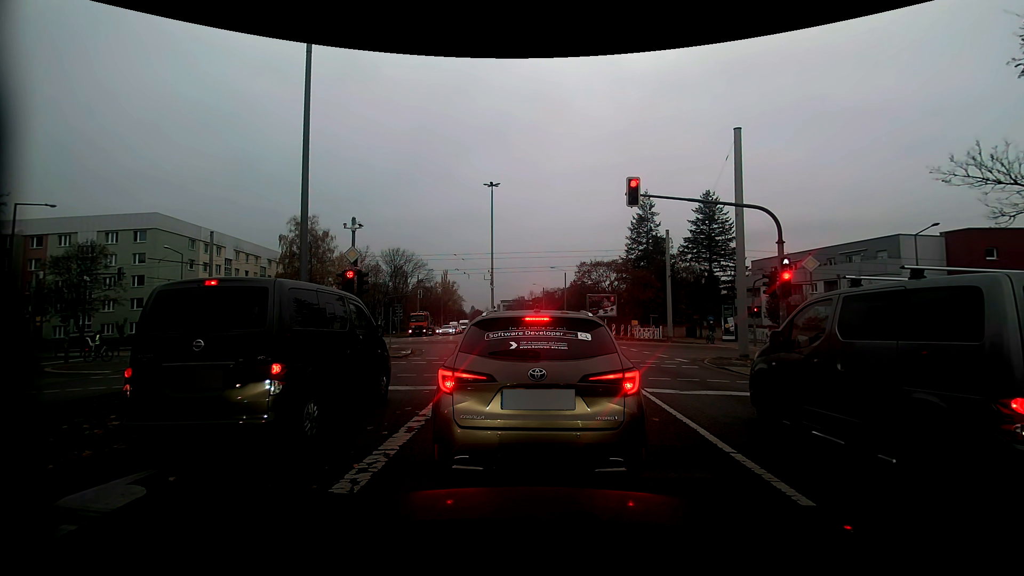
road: secondary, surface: asphalt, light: Day
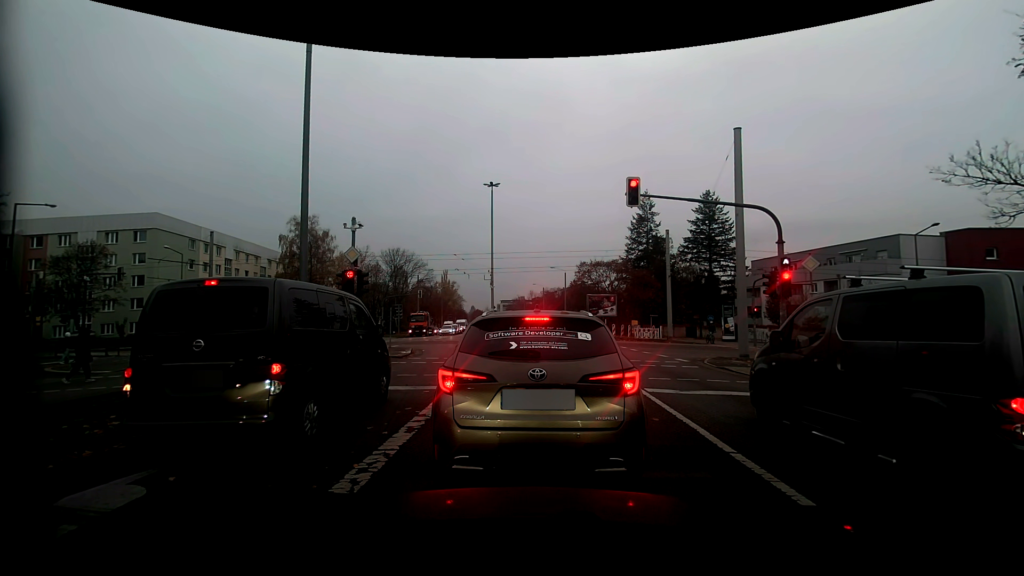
(0.0, 0.0) m; 0°
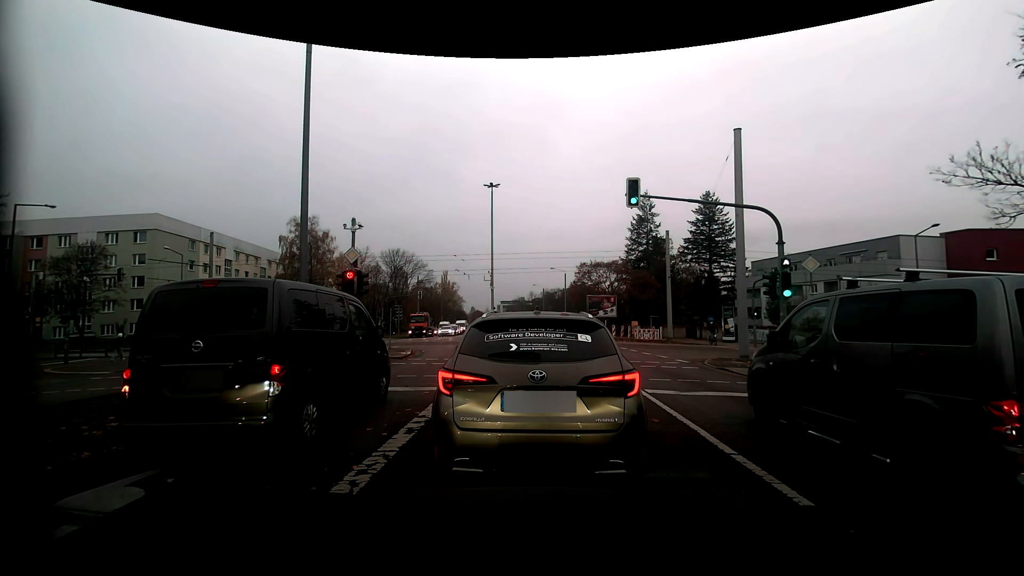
(0.0, 0.0) m; 0°
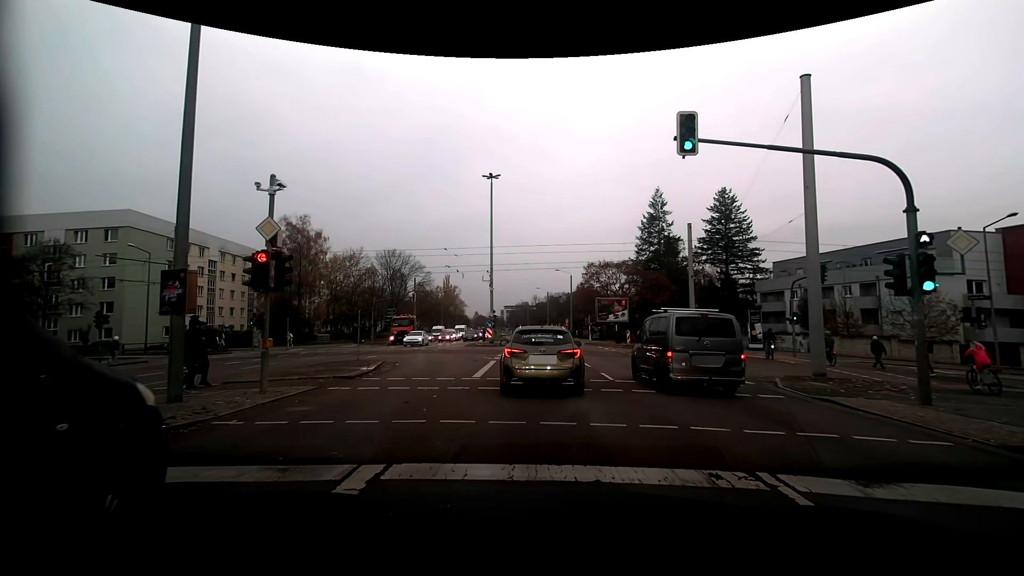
(-0.2, +6.2) m; -2°
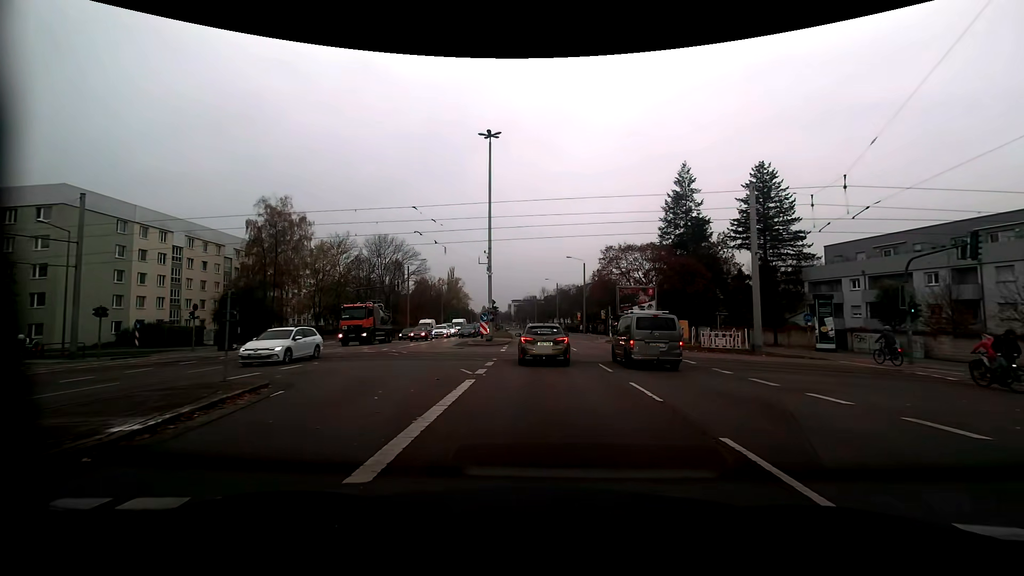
(-0.1, +10.6) m; -1°
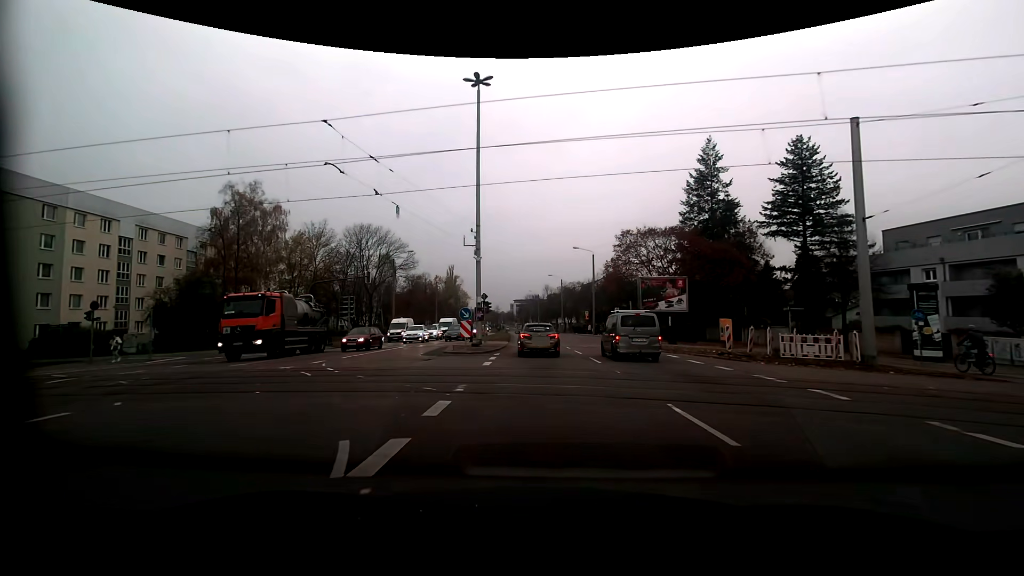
(0.0, +9.8) m; 0°
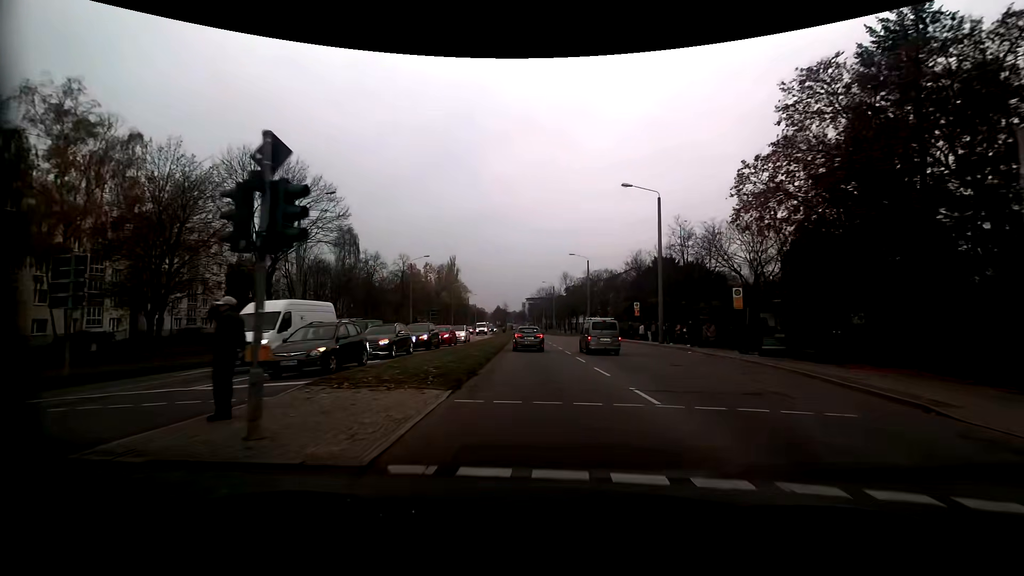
(-0.5, +31.8) m; -2°
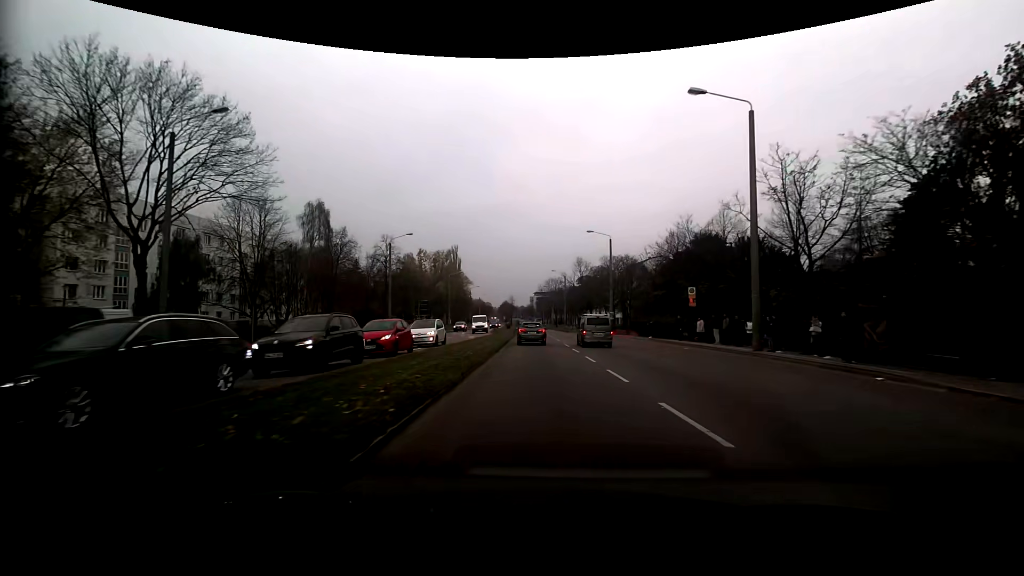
(-0.1, +15.1) m; -1°
